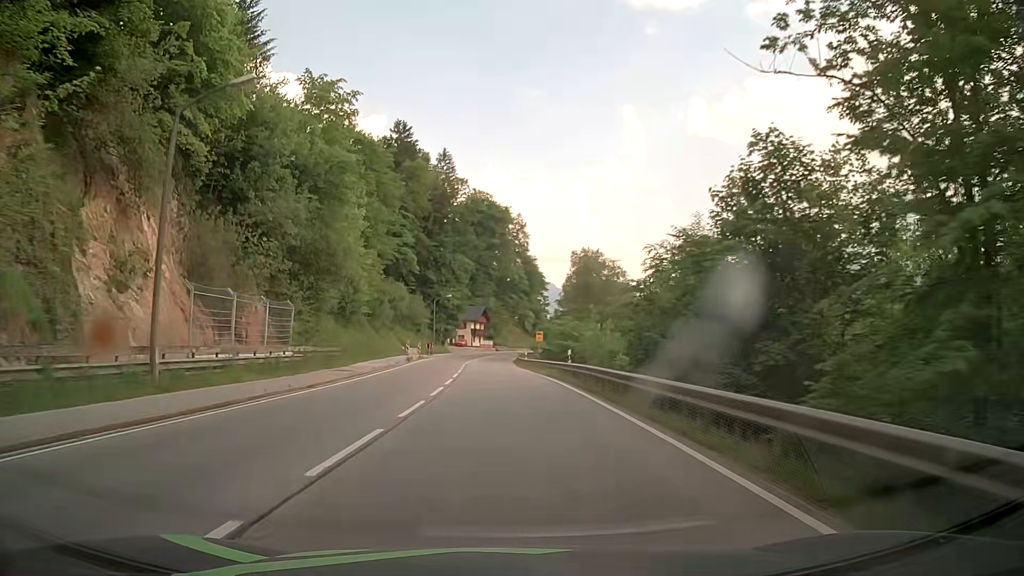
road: primary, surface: asphalt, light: Day
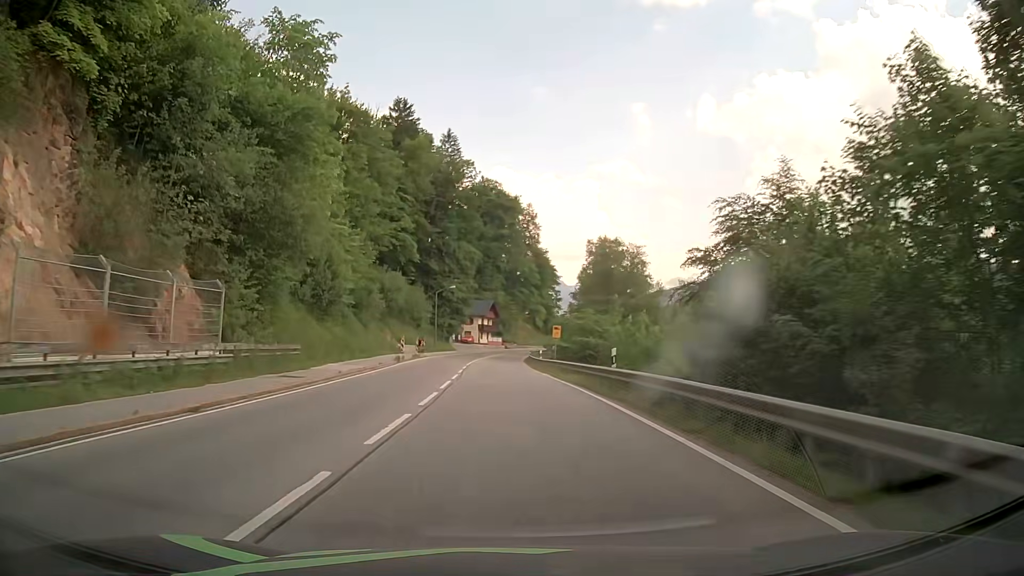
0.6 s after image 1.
(-0.1, +9.9) m; -1°
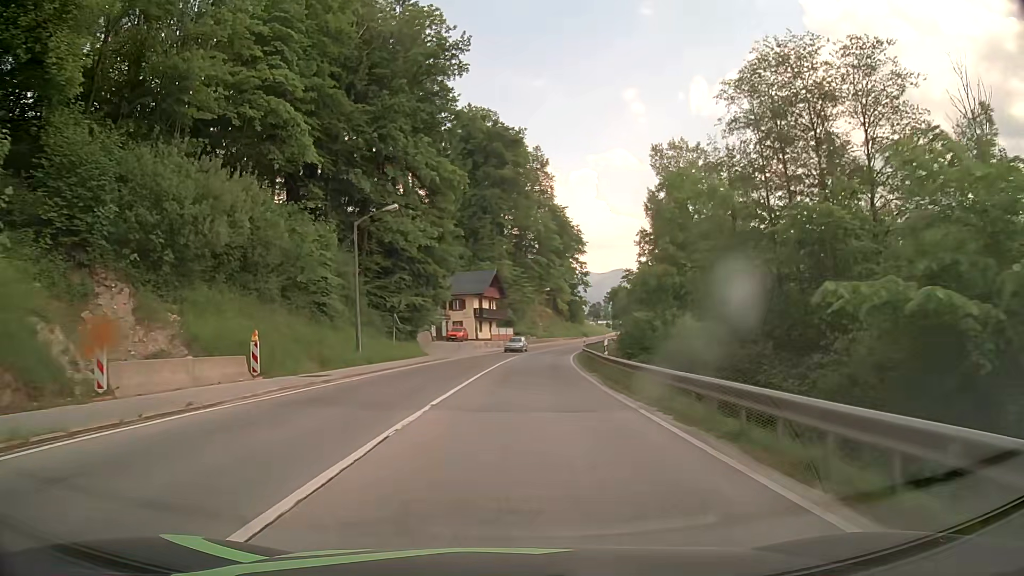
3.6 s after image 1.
(-1.0, +49.8) m; -1°
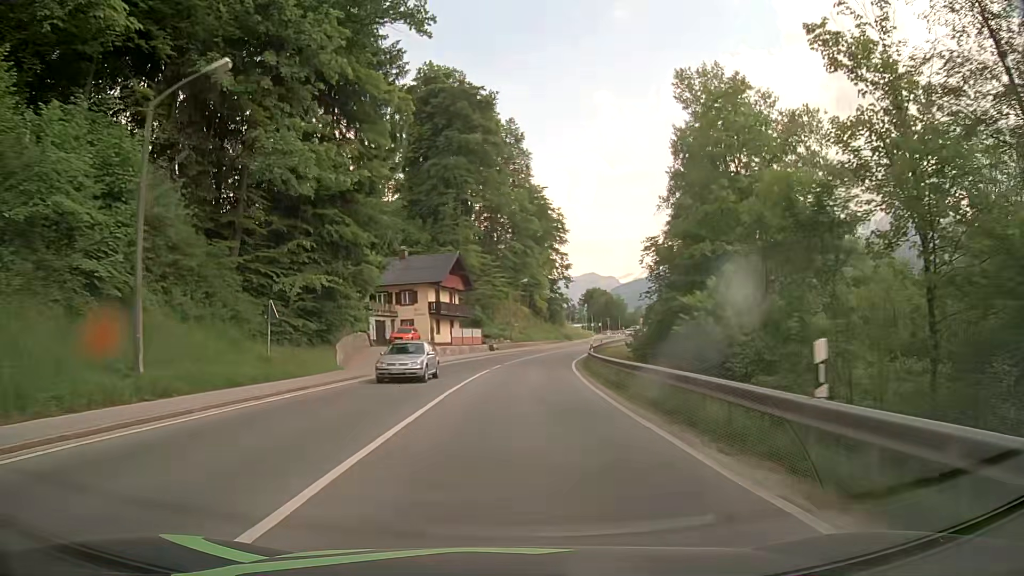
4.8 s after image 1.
(+0.3, +20.1) m; +2°
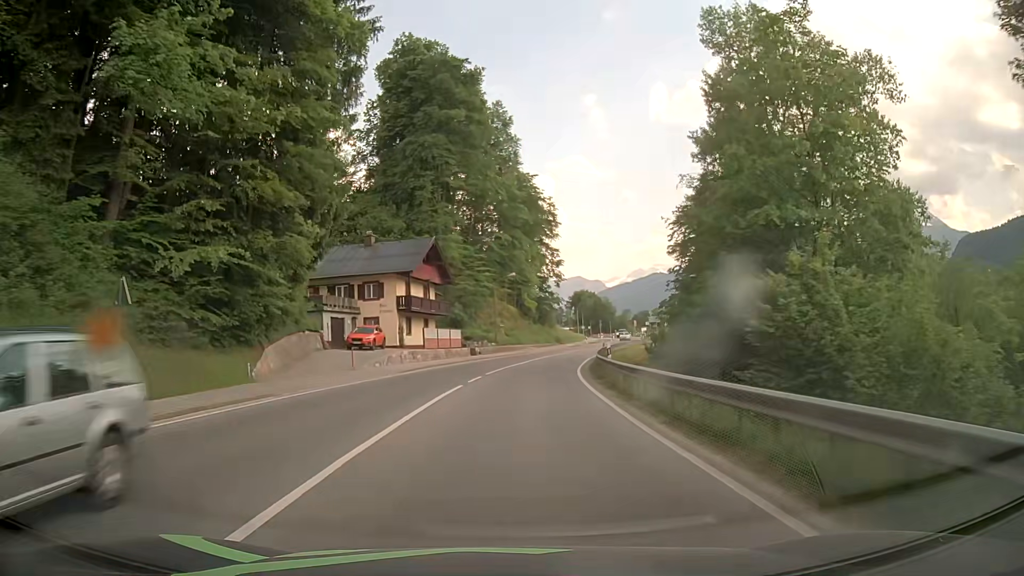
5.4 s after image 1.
(+0.1, +10.1) m; +1°
